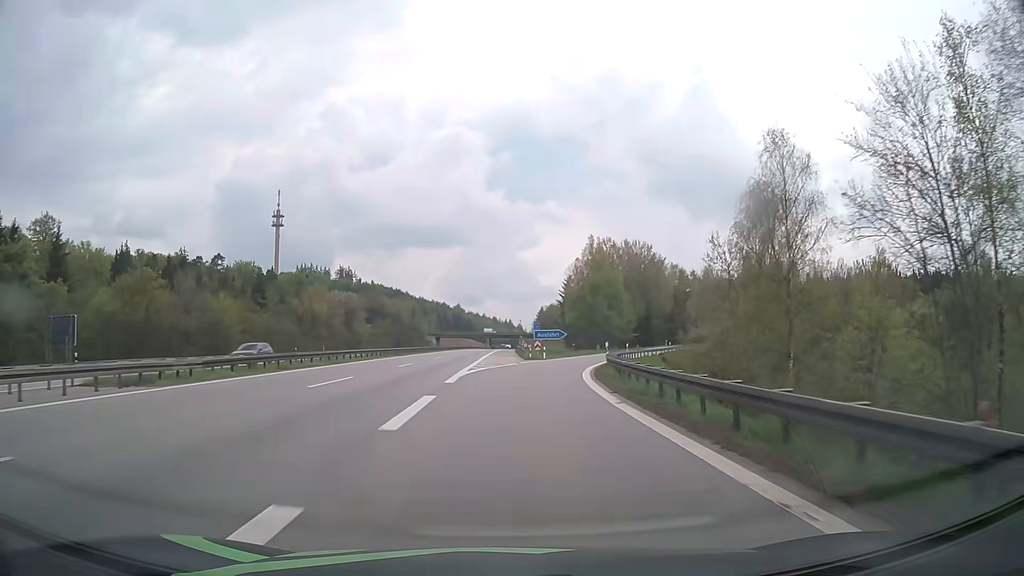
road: motorway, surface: asphalt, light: Day
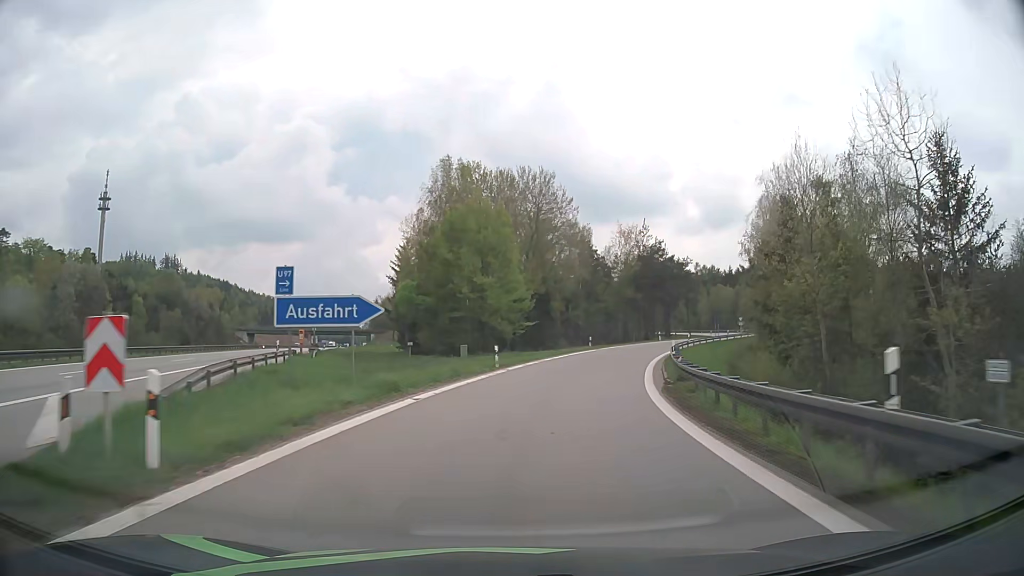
(+4.7, +49.9) m; +13°
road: motorway_link
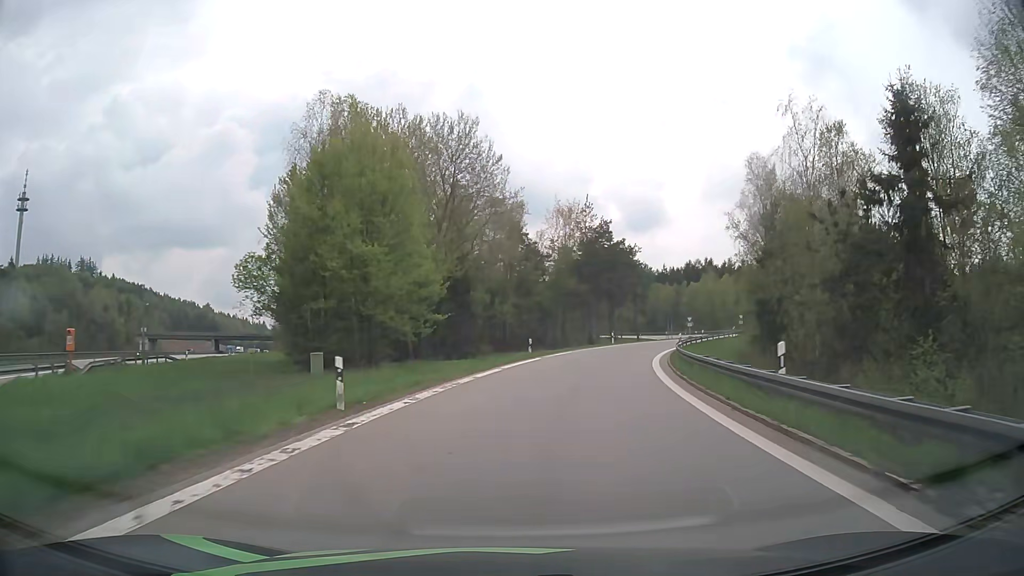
(+1.0, +17.9) m; +7°
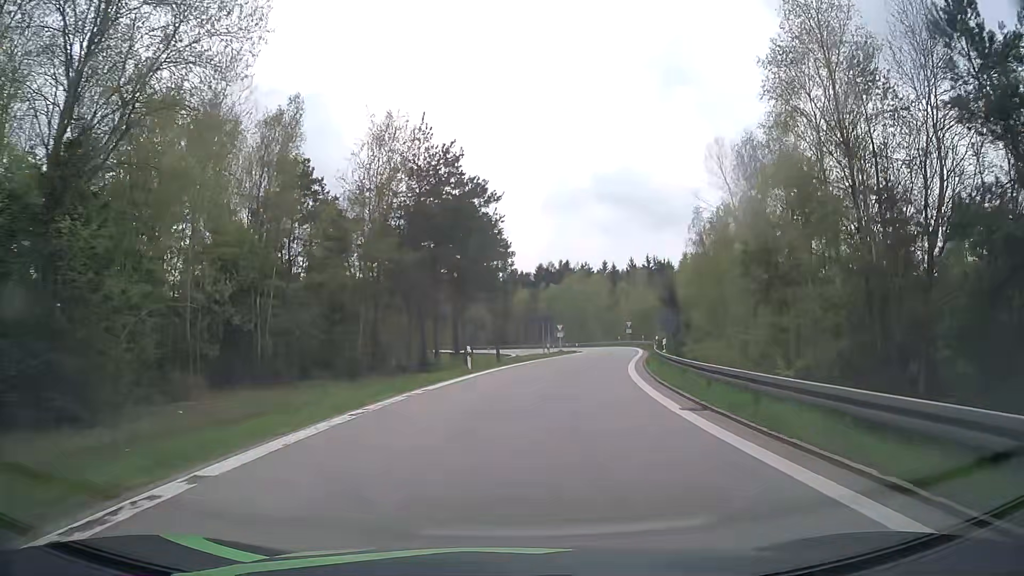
(+3.8, +31.6) m; +14°
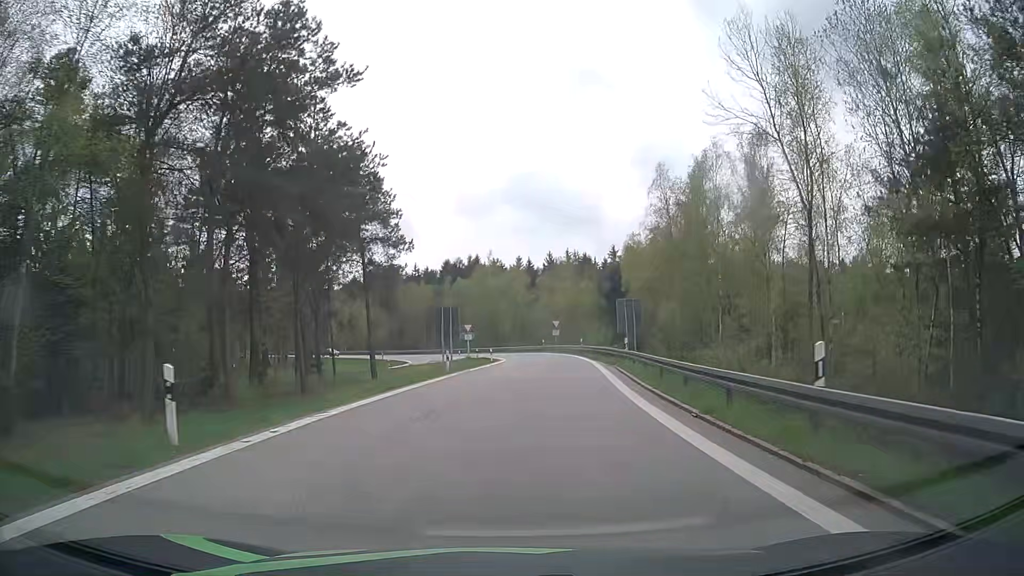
(+1.4, +20.1) m; +8°
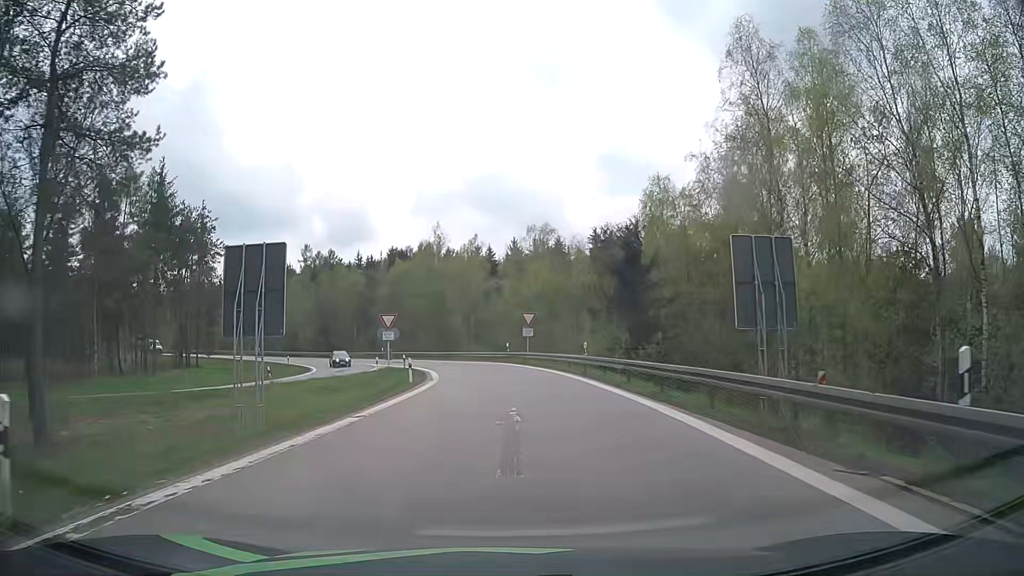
(+0.9, +26.4) m; +3°
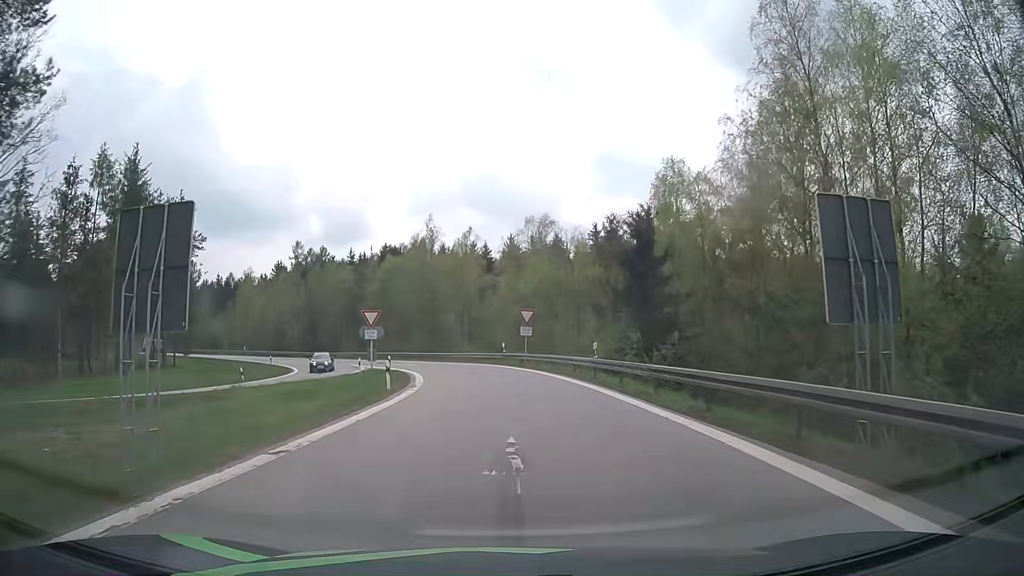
(0.0, +4.5) m; +1°
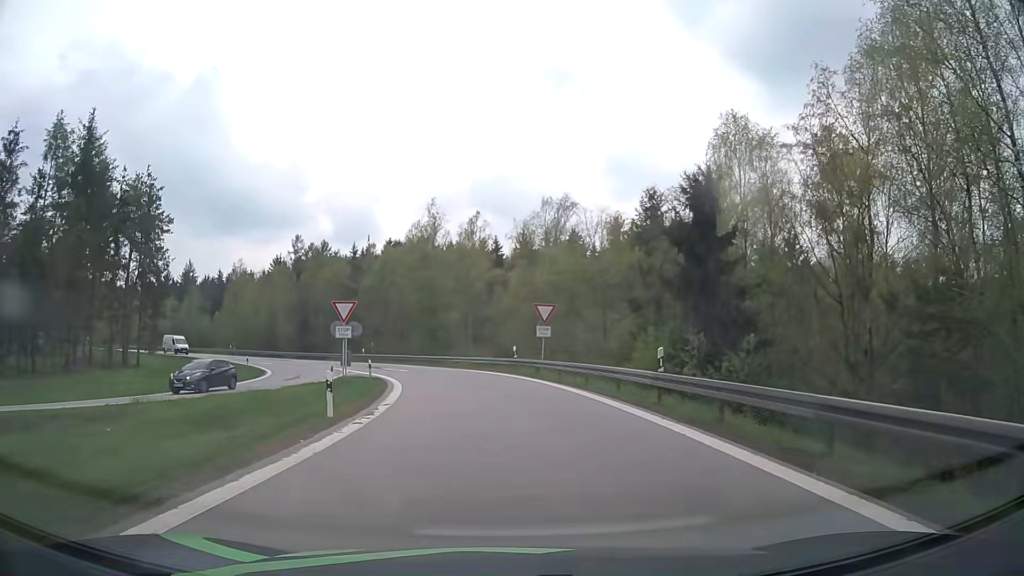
(-0.1, +9.3) m; -1°
(0, +10) (-1, +20) (-2, +30) (-5, +40) (-8, +49) (-13, +58) (-18, +66) (-25, +74) (-32, +80) (-40, +87) m
